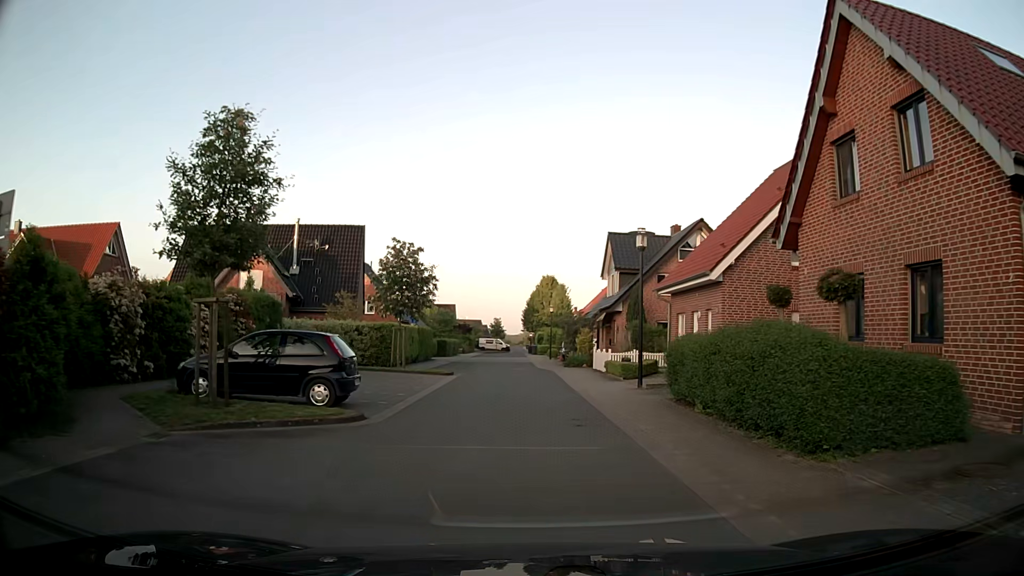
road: residential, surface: asphalt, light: Day
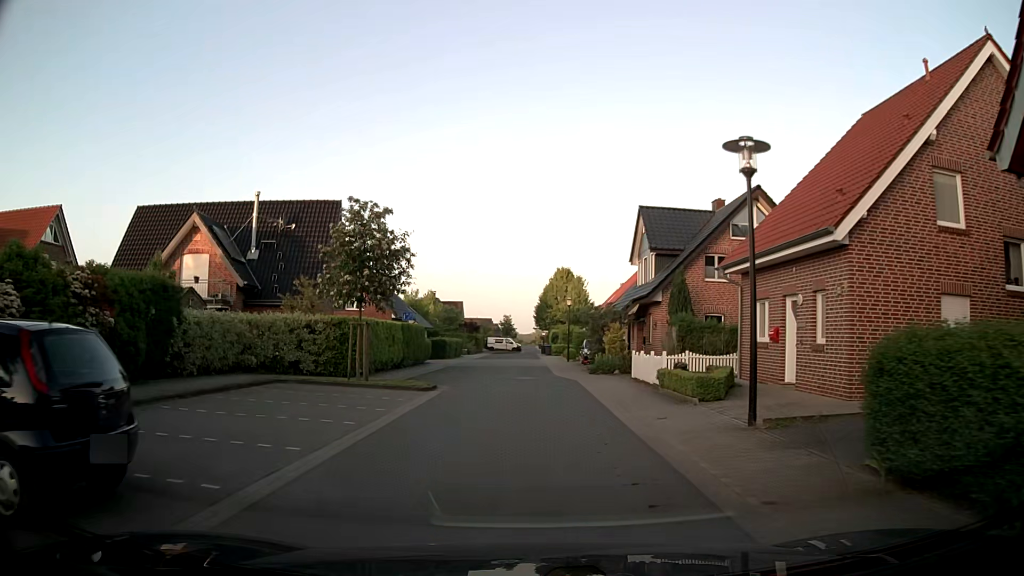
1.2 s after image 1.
(+0.1, +8.7) m; 0°
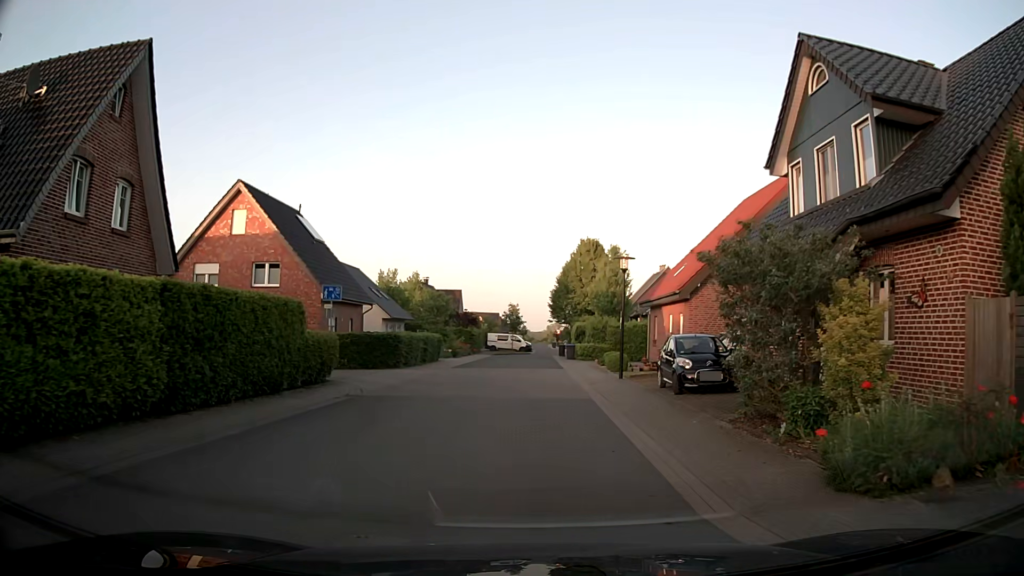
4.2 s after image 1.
(-0.3, +22.1) m; -2°
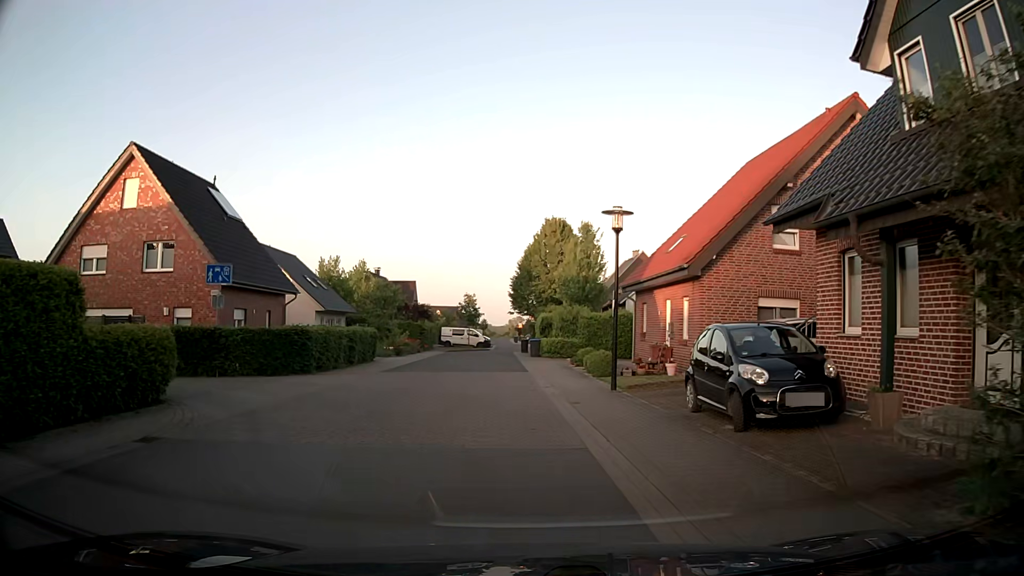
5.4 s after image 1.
(+0.3, +7.6) m; +4°
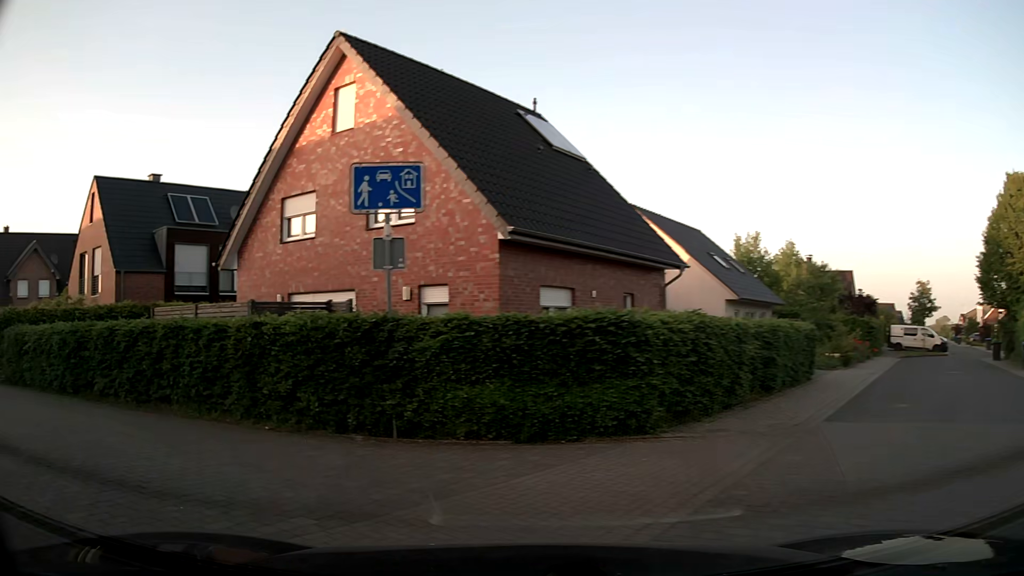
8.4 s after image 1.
(-2.0, +14.0) m; -35°
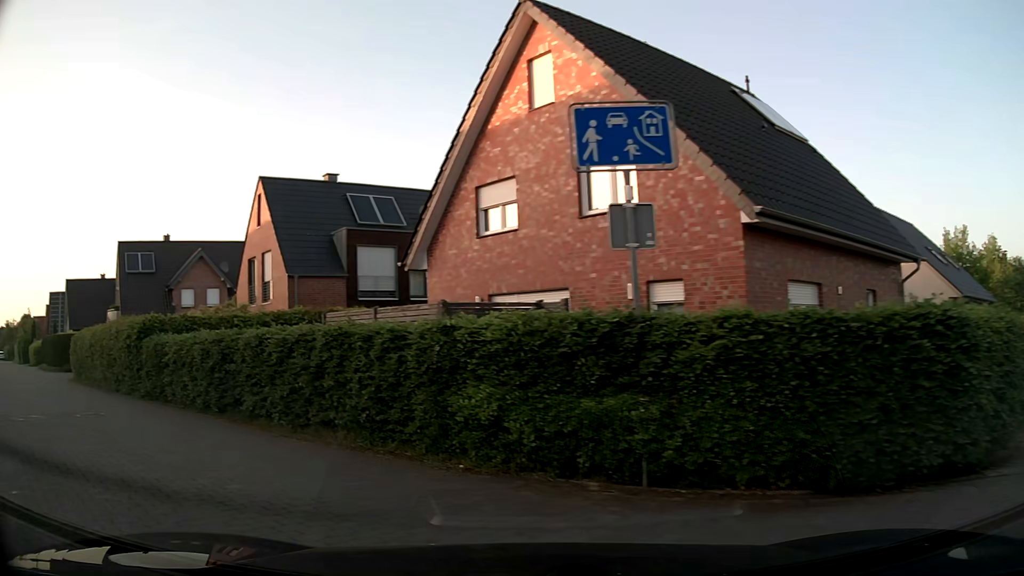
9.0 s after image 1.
(-0.4, +2.6) m; -16°
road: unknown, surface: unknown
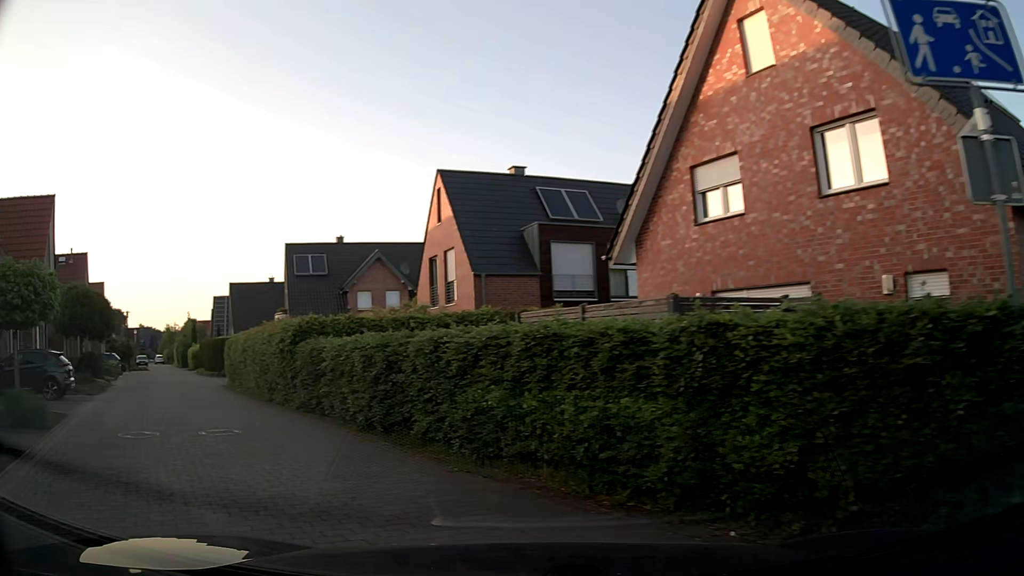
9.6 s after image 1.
(-0.4, +2.6) m; -15°
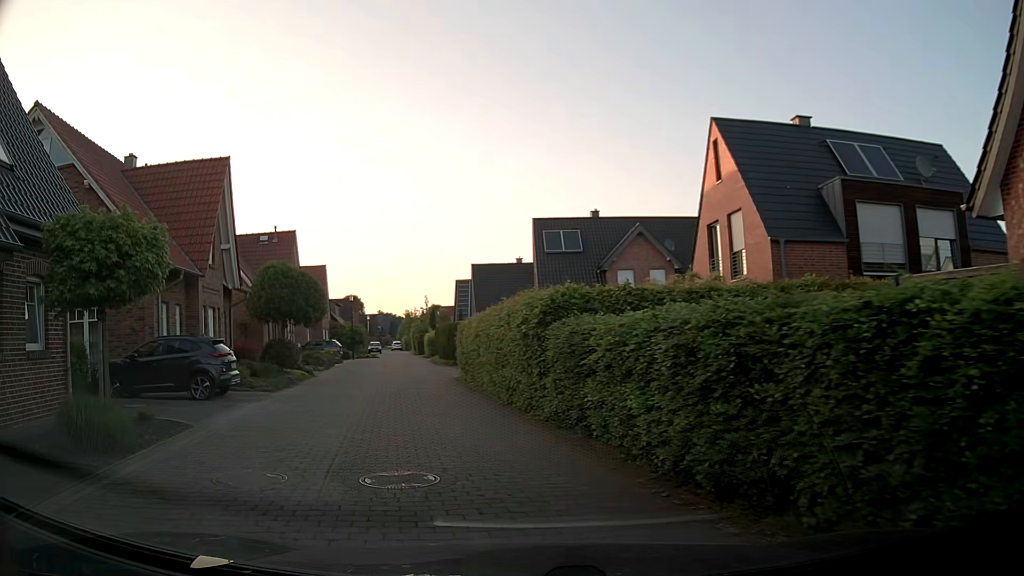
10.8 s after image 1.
(-1.3, +5.2) m; -23°
(-2, +10) (-4, +20) (-6, +29) (-8, +39) (-10, +49) (-12, +59) (-14, +69) (-16, +78) (-19, +88) (-21, +98) m
